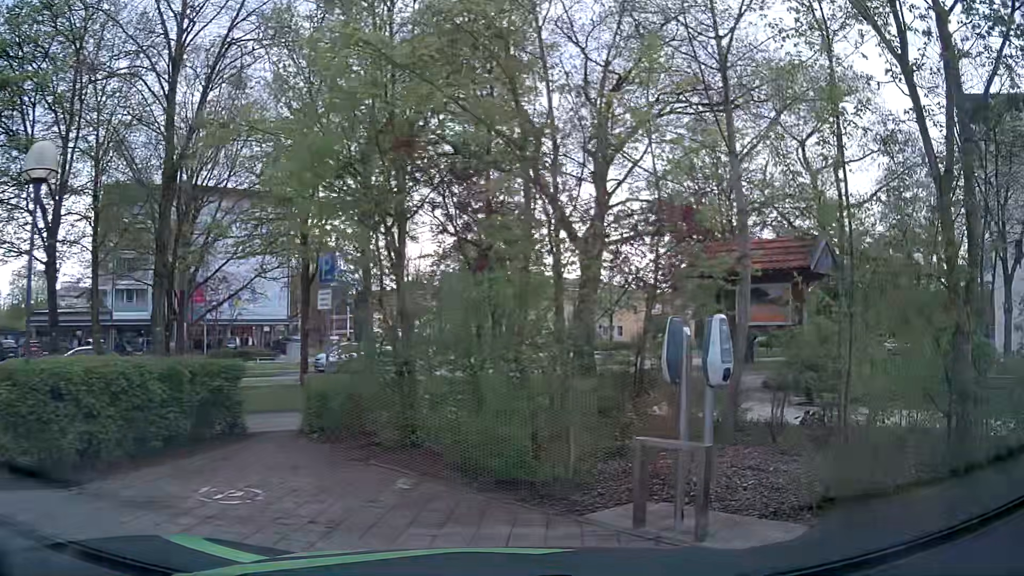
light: Day
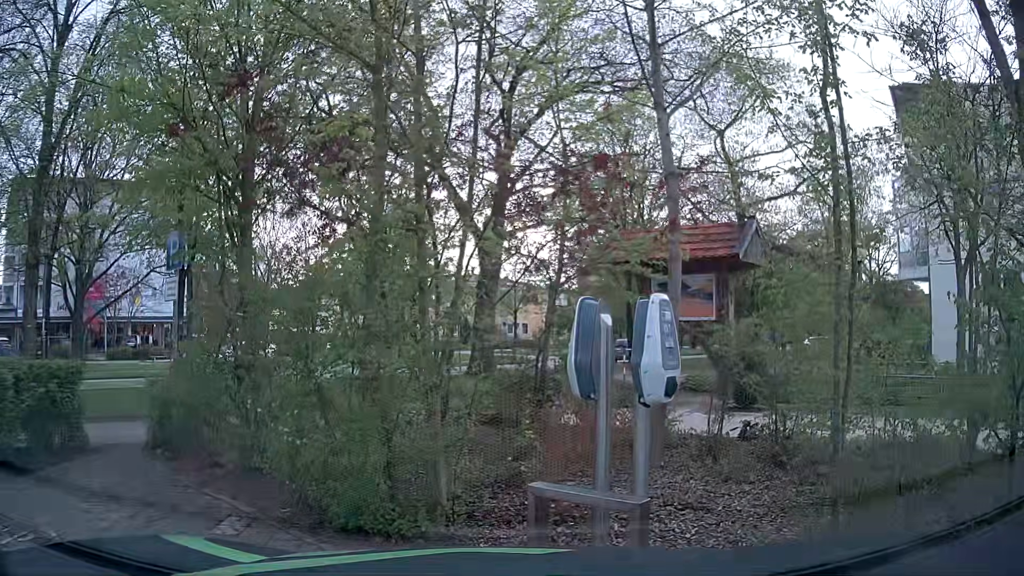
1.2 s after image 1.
(+0.1, +1.6) m; +6°
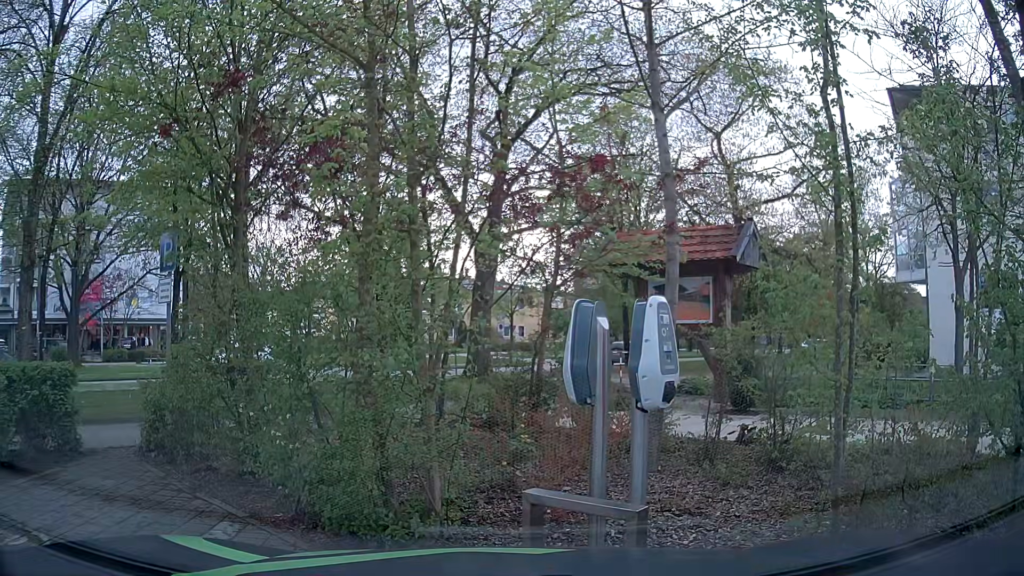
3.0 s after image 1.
(0.0, +0.2) m; 0°
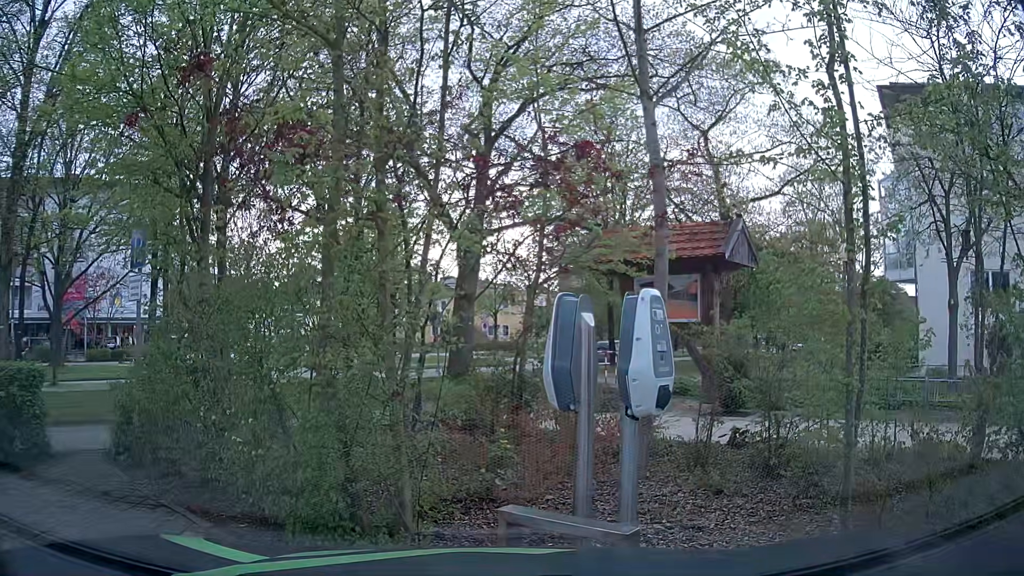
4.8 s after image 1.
(0.0, +0.3) m; 0°
